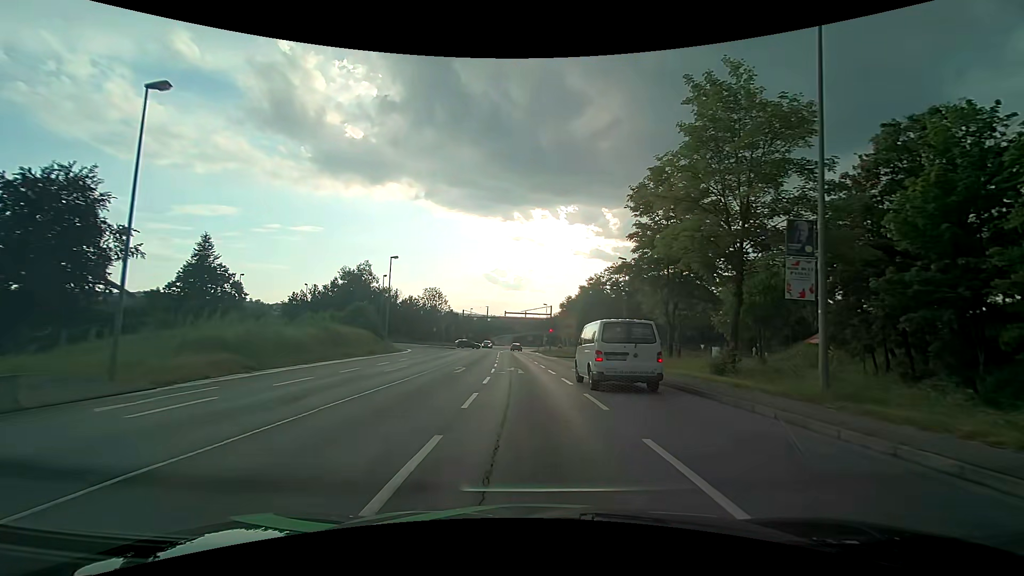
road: primary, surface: asphalt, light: Day
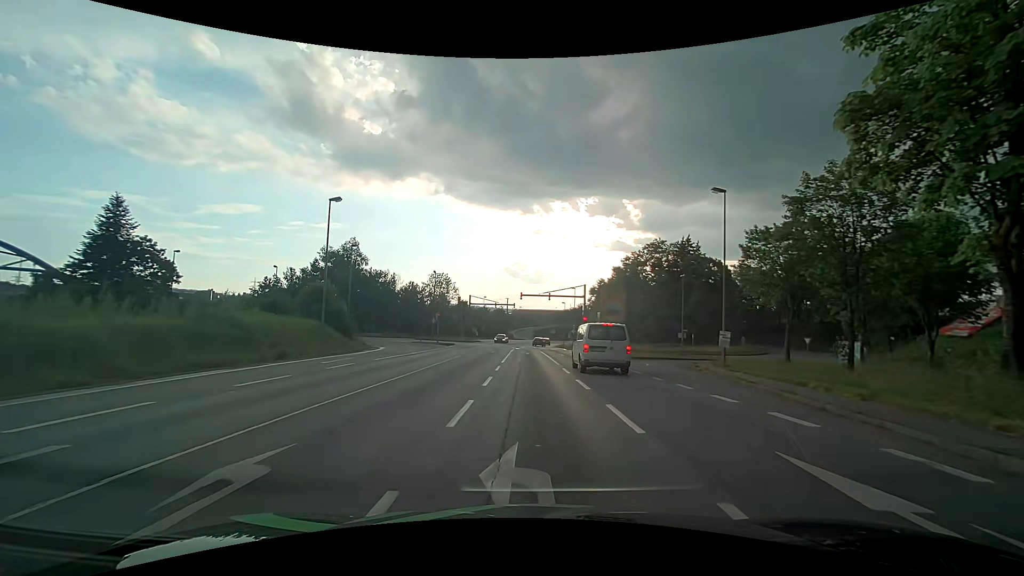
(-0.4, +20.7) m; -3°
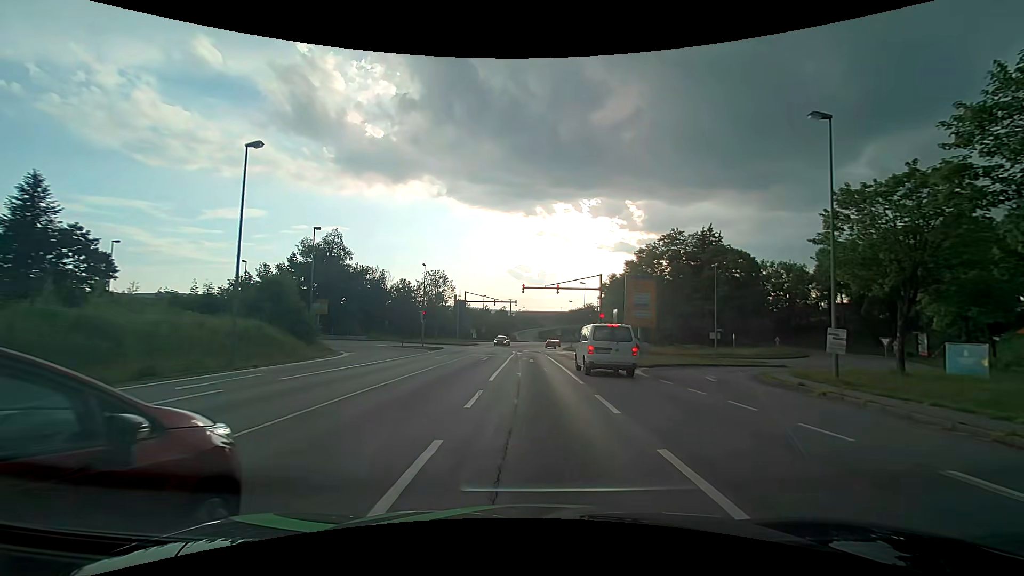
(0.0, +9.9) m; 0°
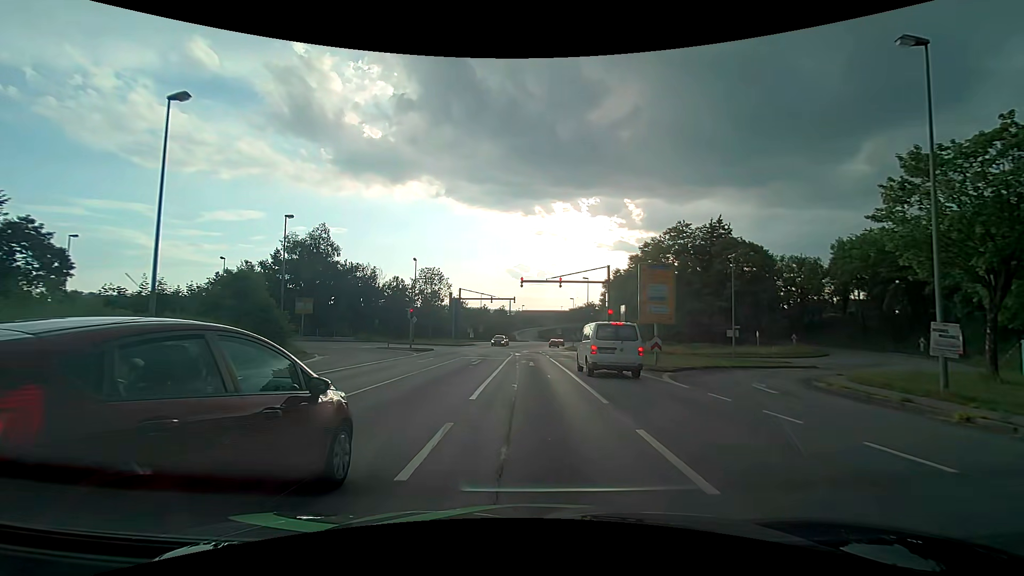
(0.0, +4.7) m; 0°
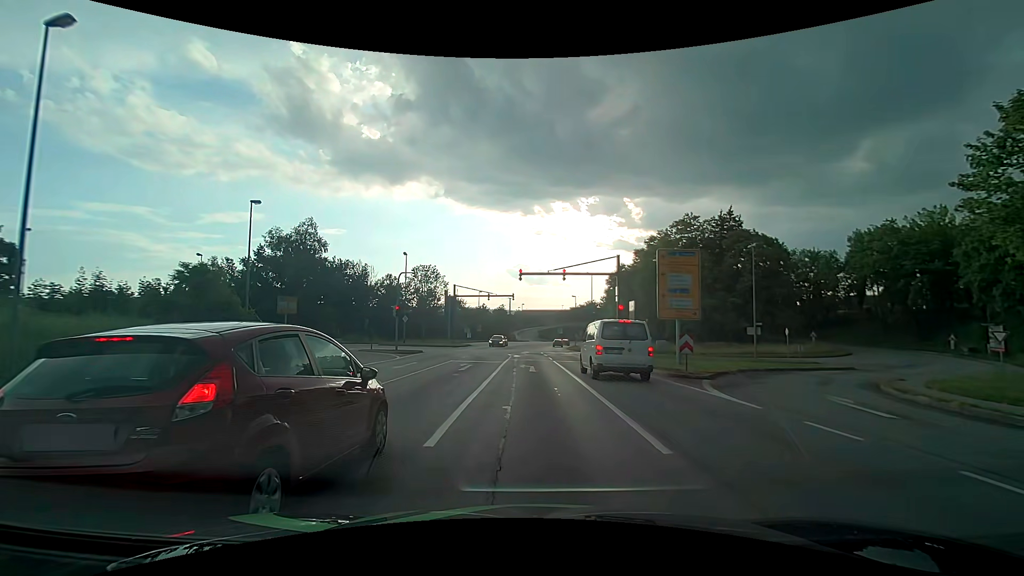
(0.0, +4.5) m; 0°
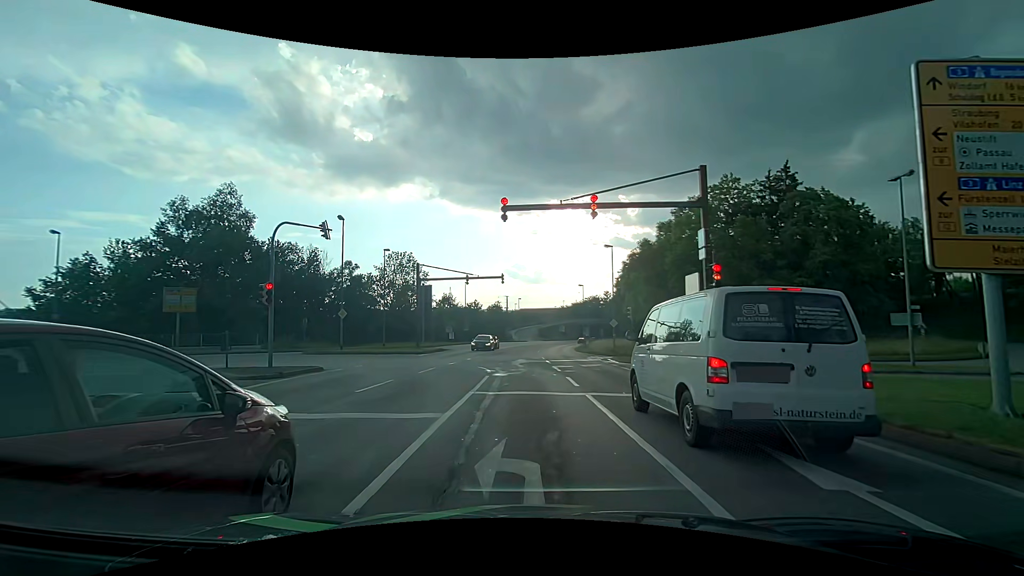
(0.0, +17.9) m; 0°
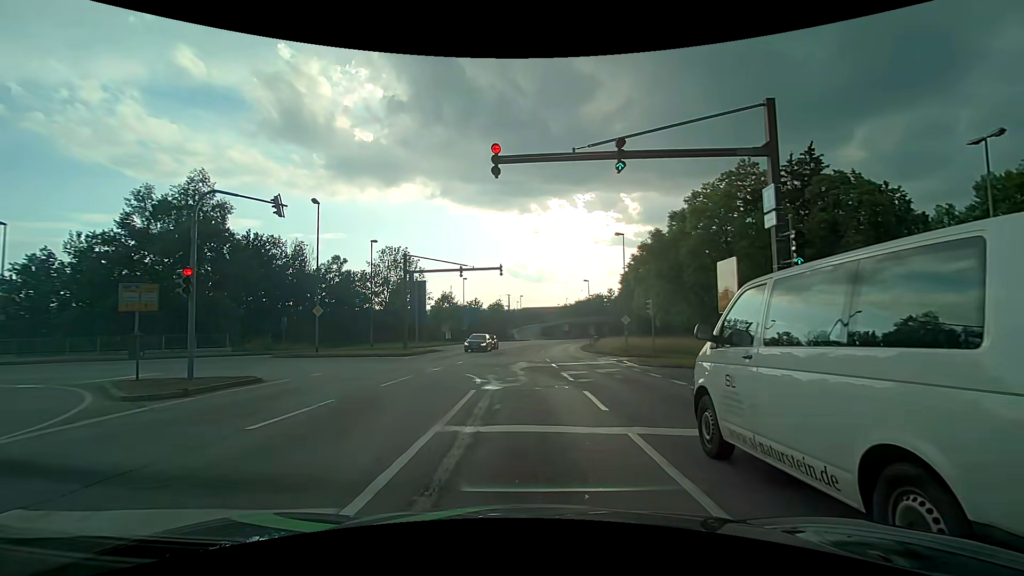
(0.0, +4.6) m; 0°
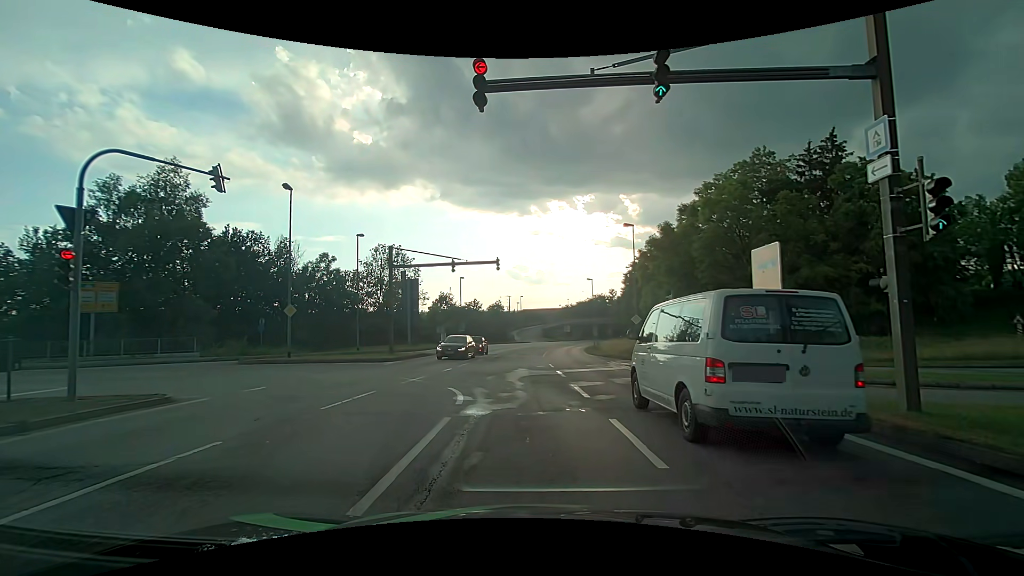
(0.0, +3.7) m; 0°
(0, +10) (-3, +19) (-11, +24) (-21, +26) (-31, +27) (-41, +28) (-51, +29) (-61, +30) (-71, +32) (-81, +34) m
